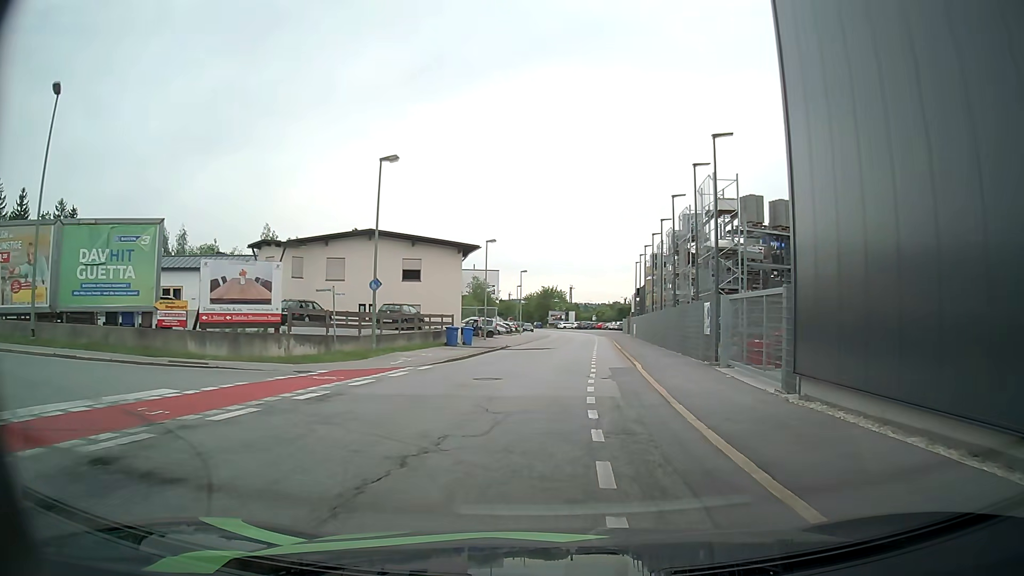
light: Day
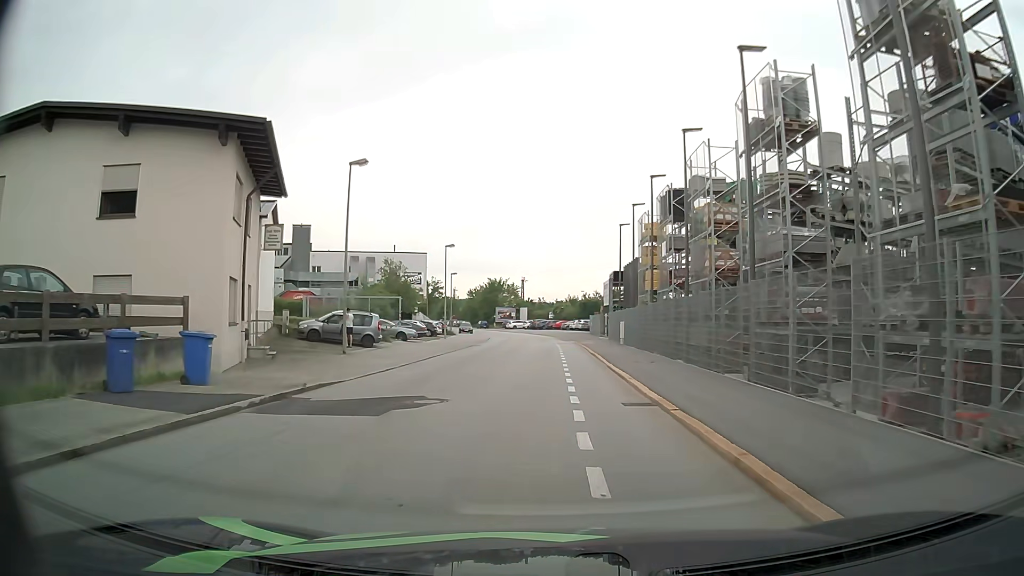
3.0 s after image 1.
(+1.1, +26.7) m; +4°
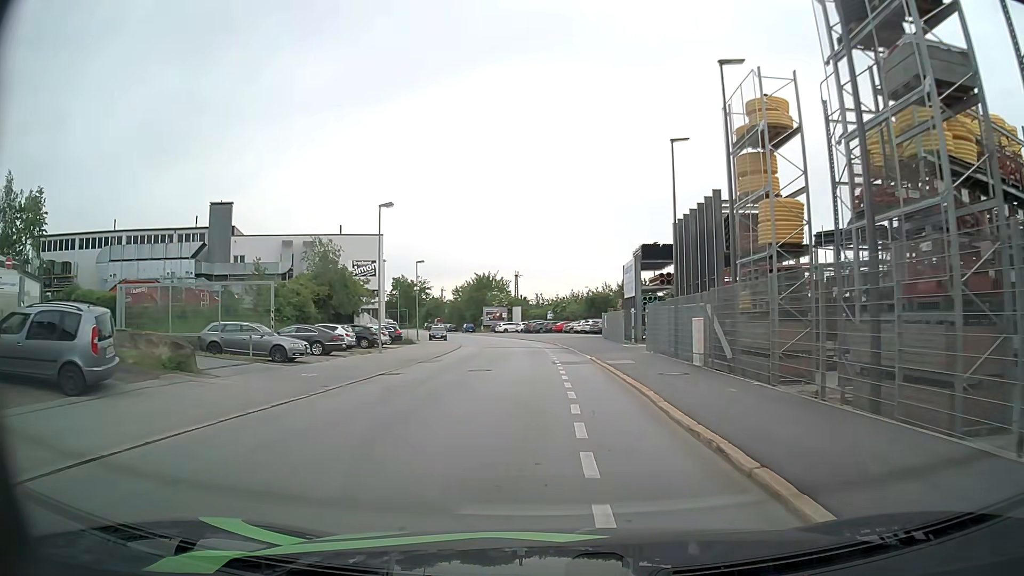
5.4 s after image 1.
(+0.3, +21.6) m; 0°
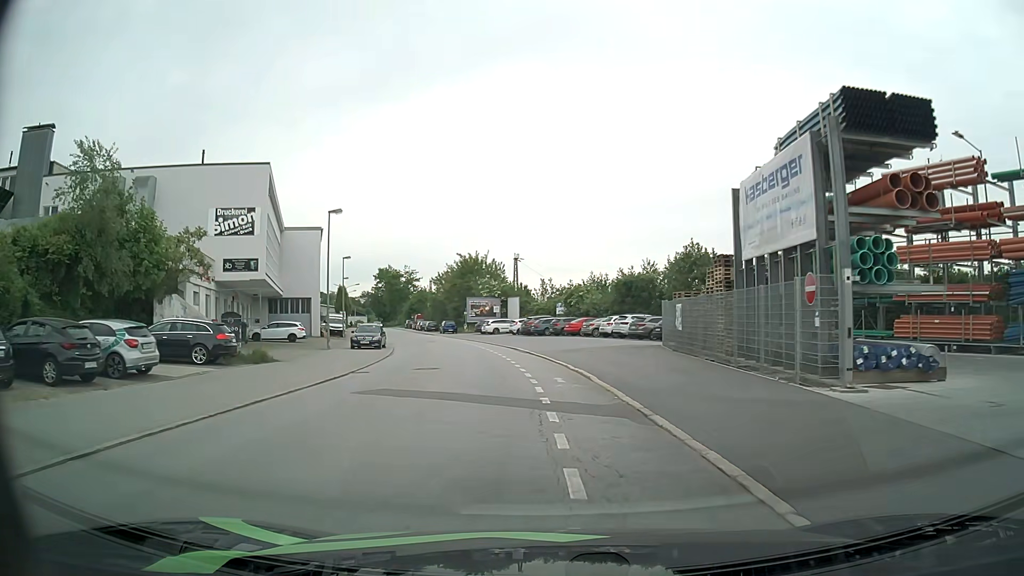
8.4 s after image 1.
(-0.2, +29.3) m; 0°
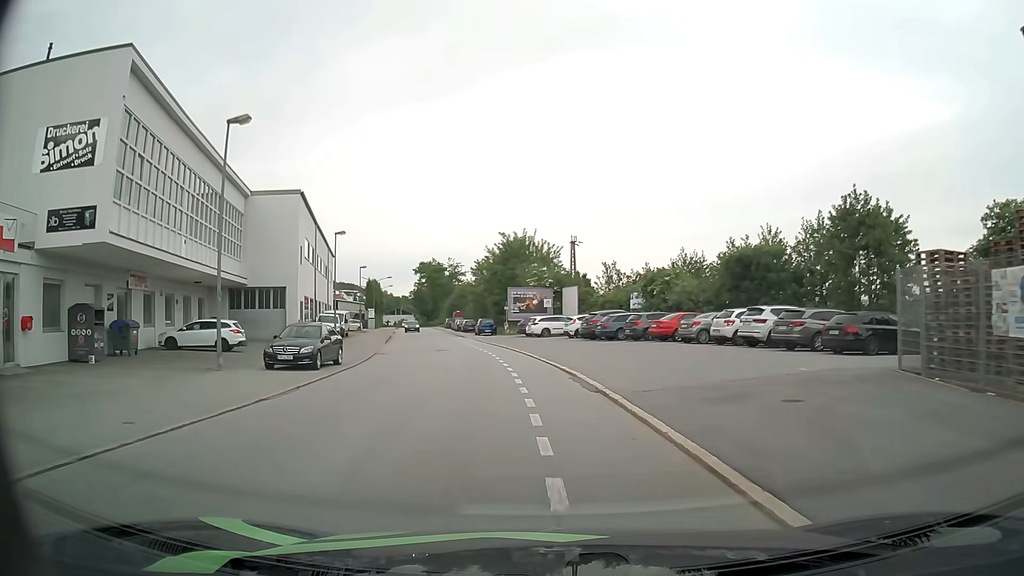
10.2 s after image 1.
(-0.8, +18.5) m; -5°
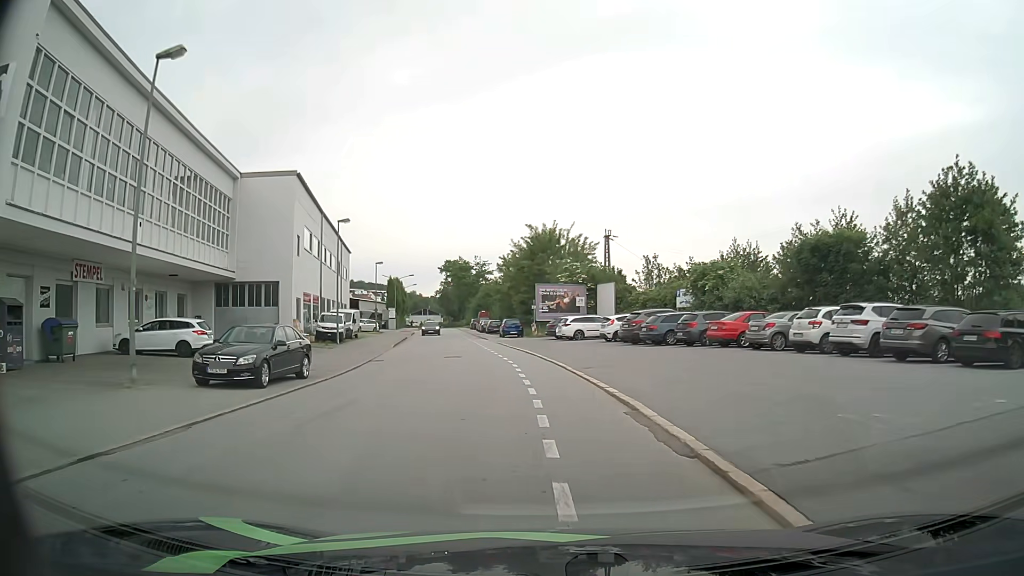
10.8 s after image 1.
(-0.1, +6.2) m; -2°
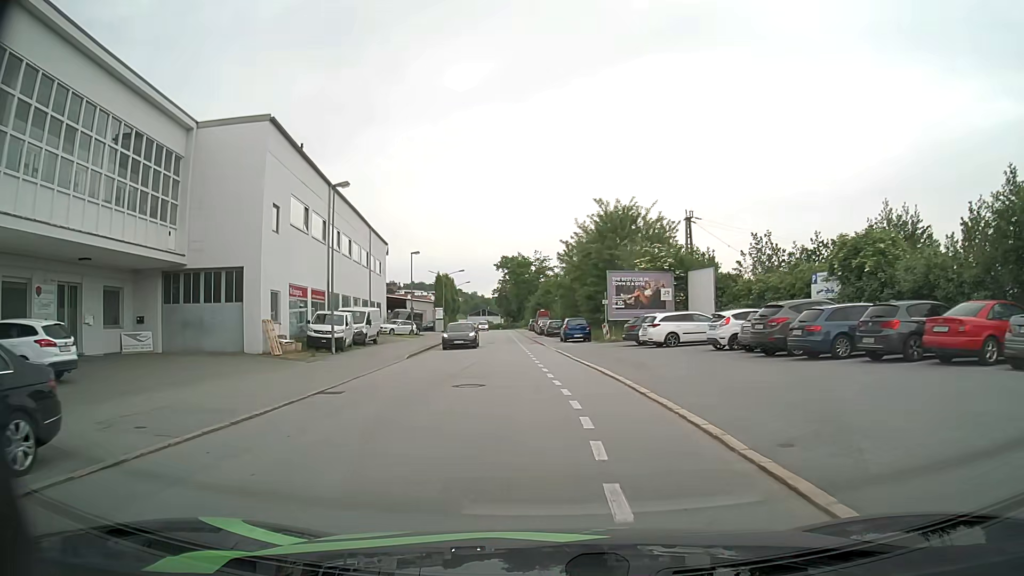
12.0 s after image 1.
(-0.6, +12.3) m; -5°
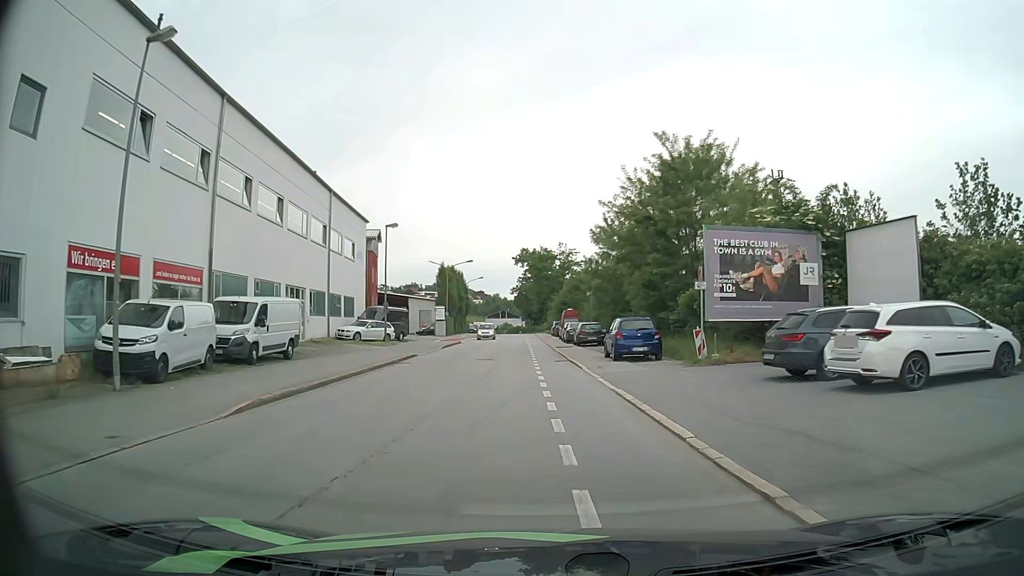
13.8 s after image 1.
(-0.4, +18.3) m; -2°
(0, +10) (0, +20) (-1, +30) (-1, +40) (-2, +50) (-2, +60) (-3, +70) (-3, +80) (-4, +90) (-4, +100) m
